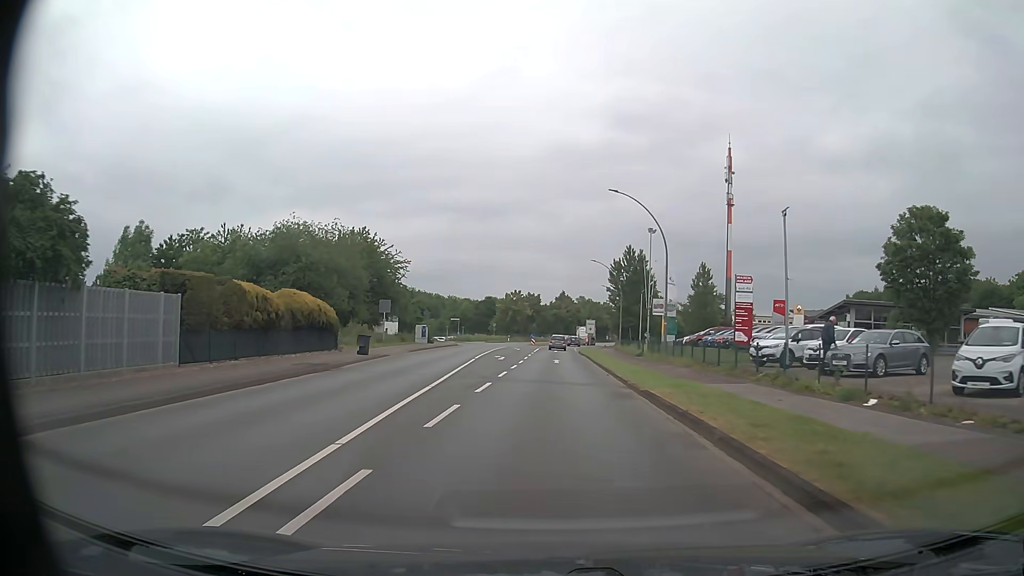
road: primary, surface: asphalt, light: Day
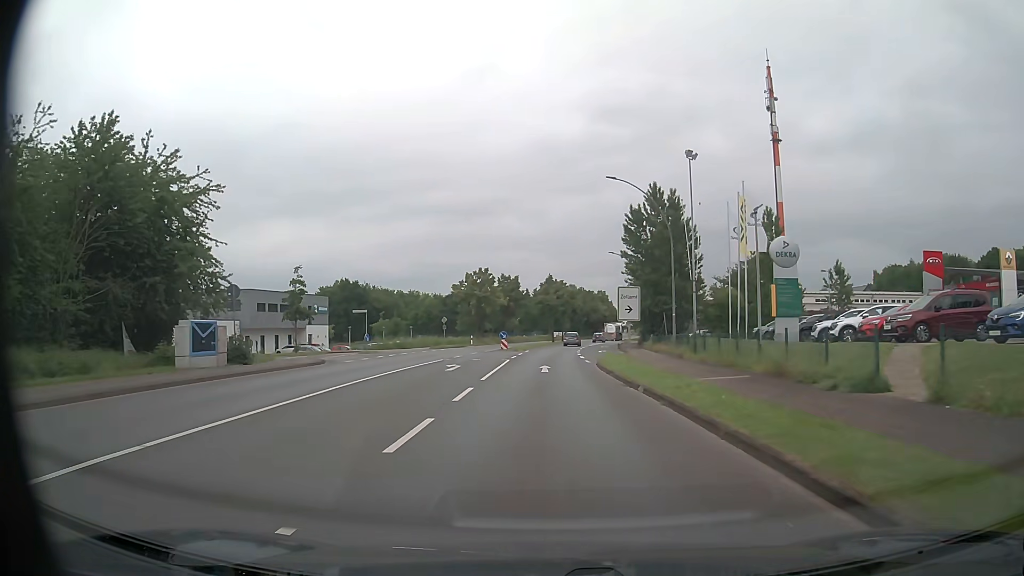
(+0.5, +38.1) m; +1°
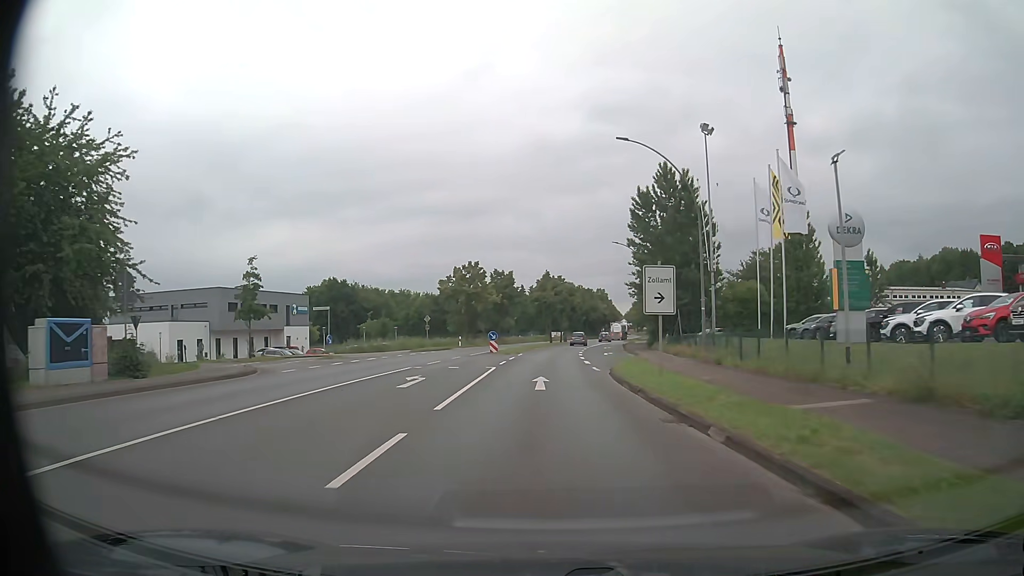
(0.0, +7.6) m; 0°
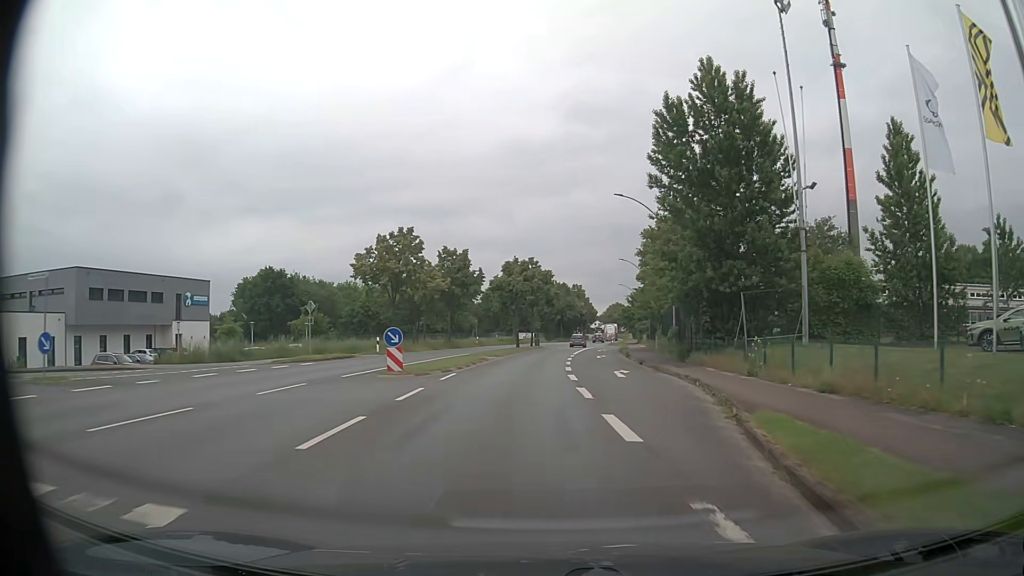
(+0.3, +22.9) m; +3°
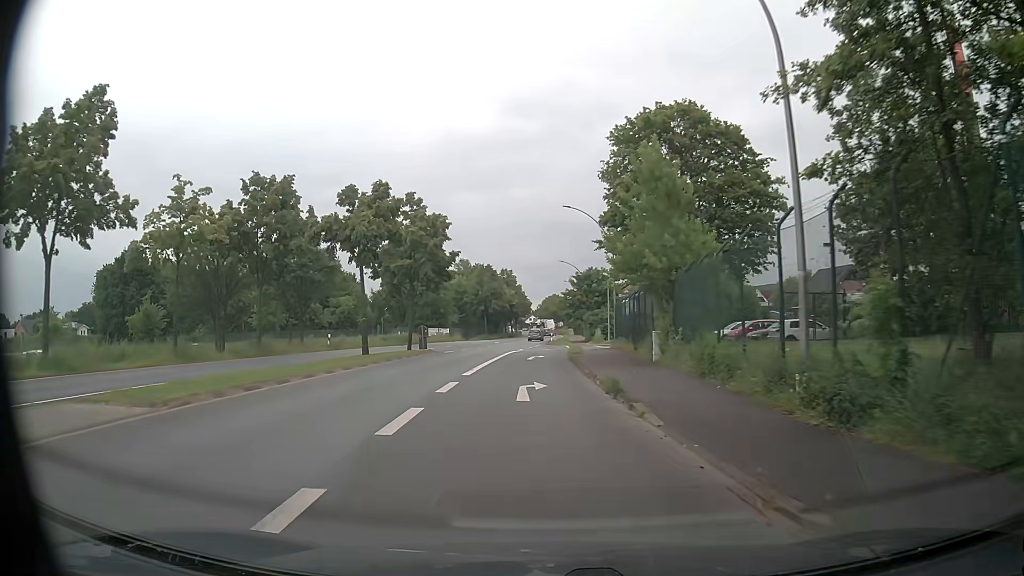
(+2.4, +30.0) m; +6°
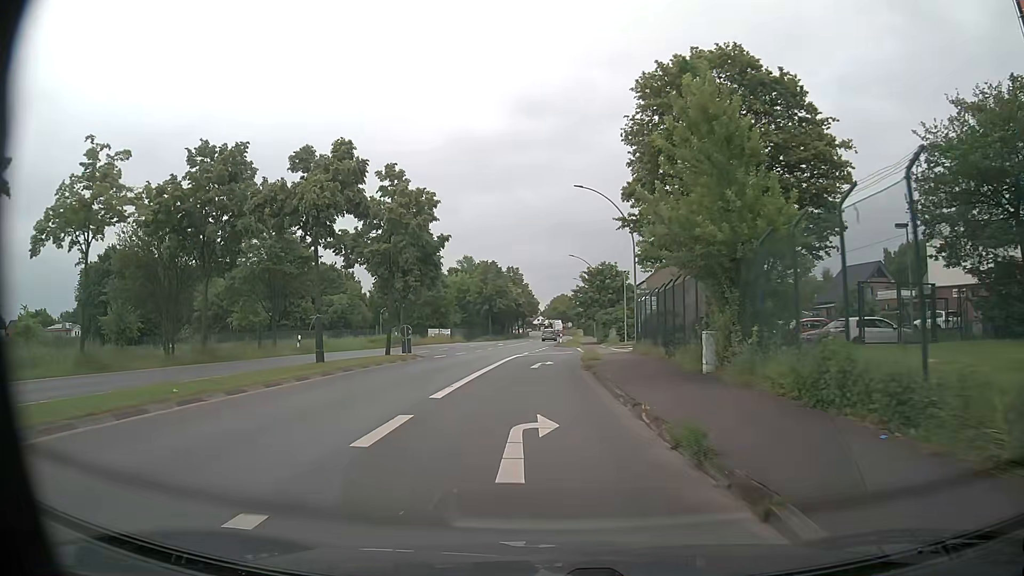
(-0.1, +6.9) m; -1°
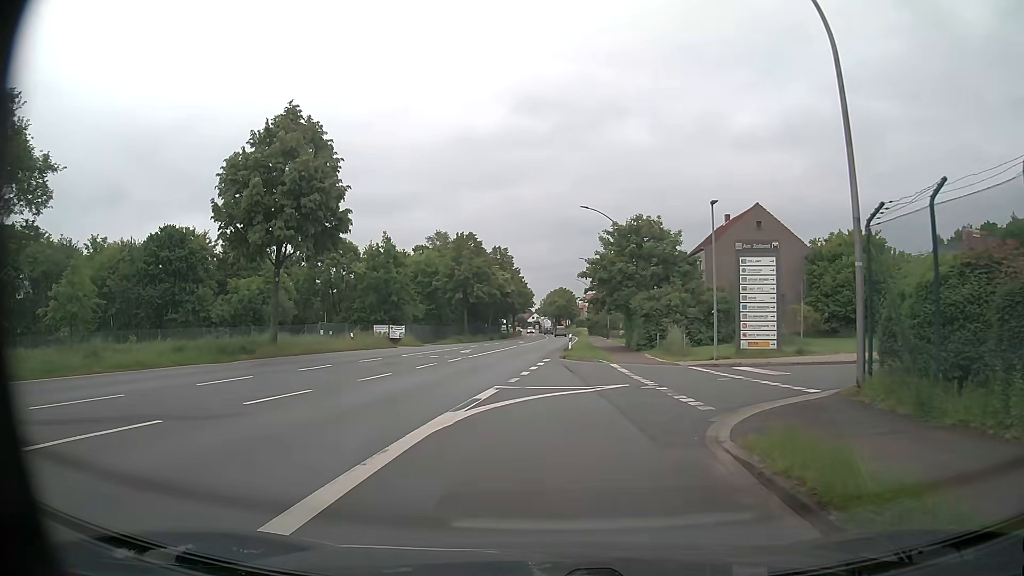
(-0.4, +28.5) m; 0°
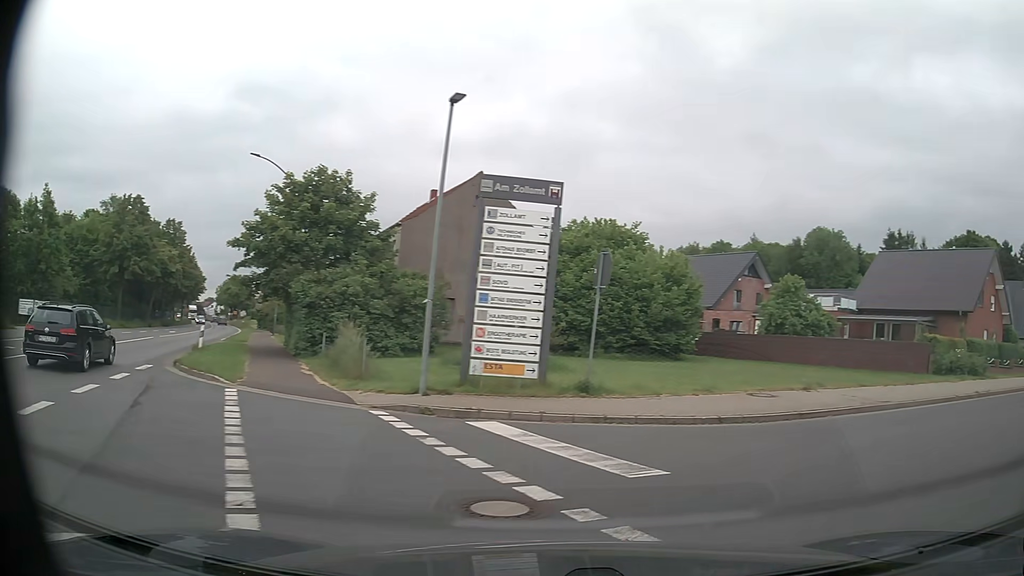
(+1.3, +12.0) m; +26°
